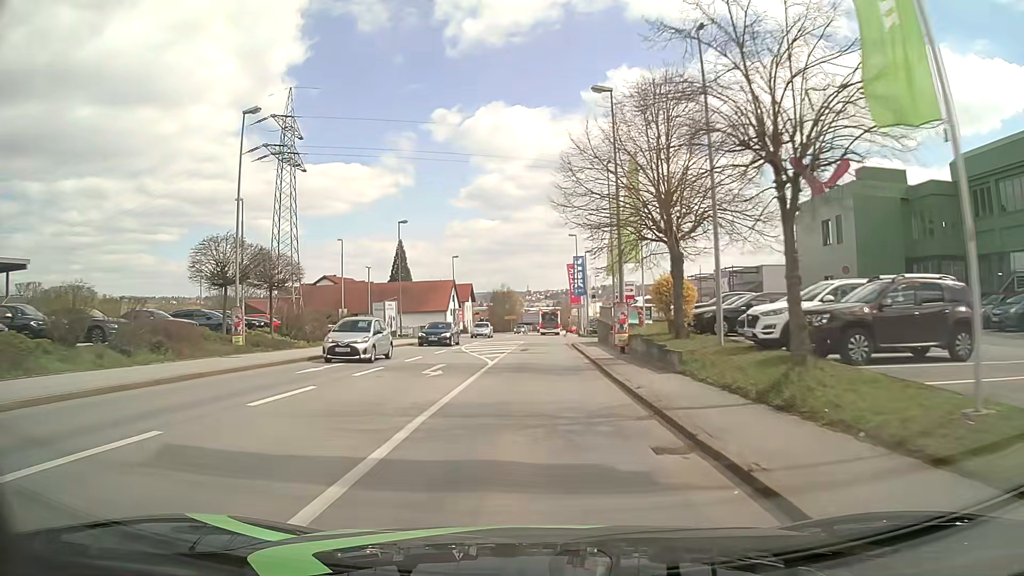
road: tertiary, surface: asphalt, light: Day
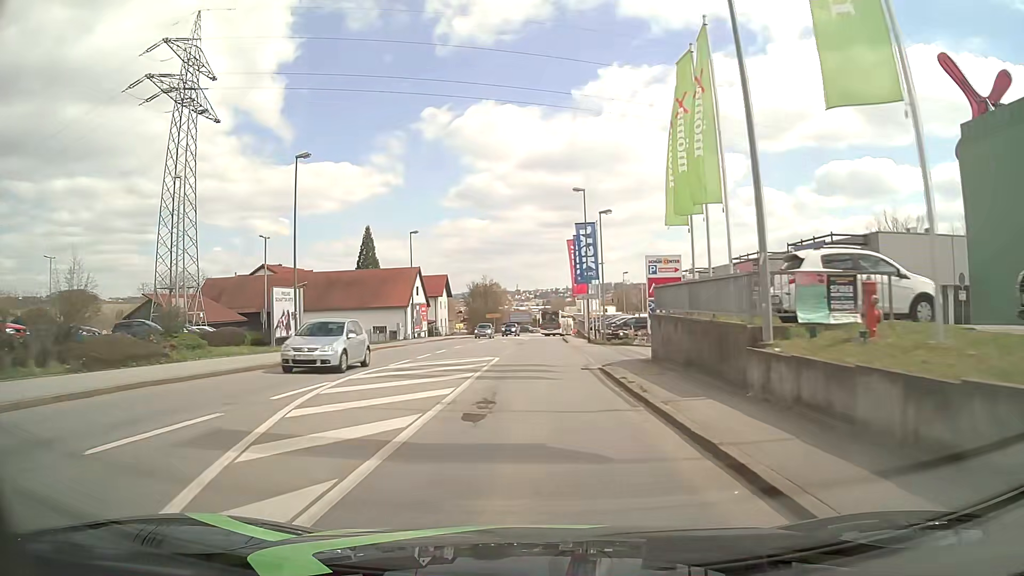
(+0.1, +23.0) m; +1°
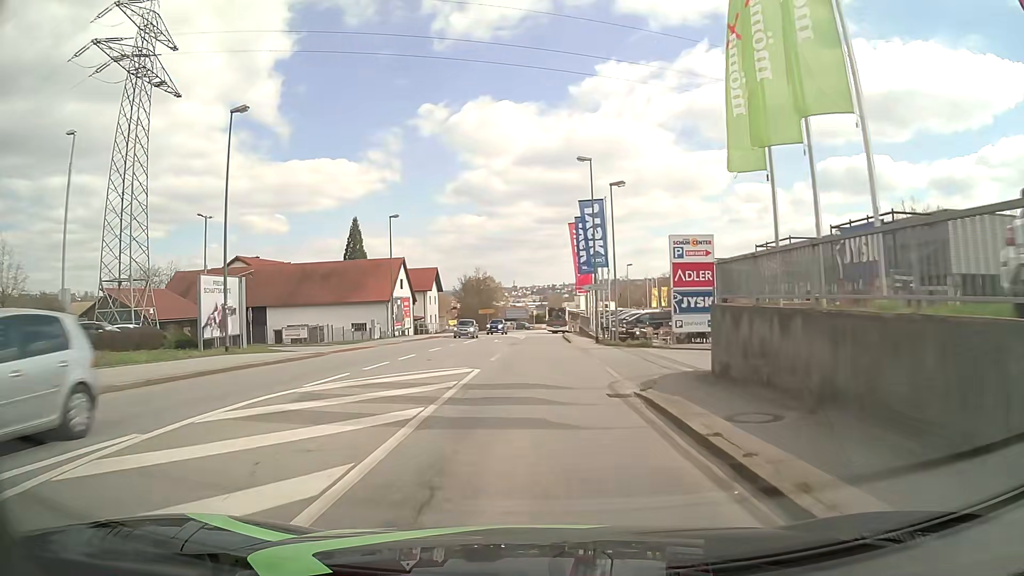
(0.0, +7.7) m; 0°
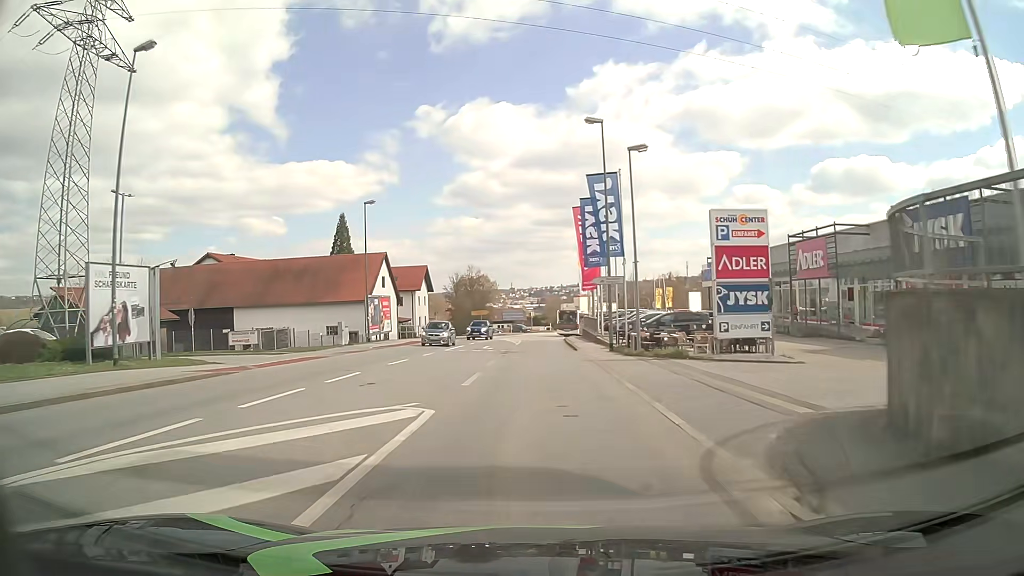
(0.0, +7.7) m; +1°
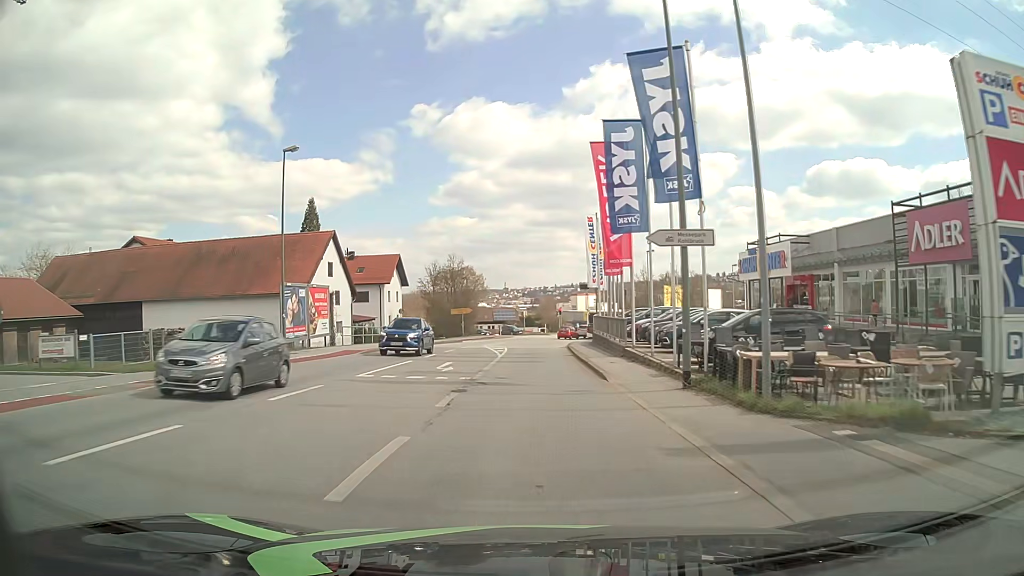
(-0.1, +15.3) m; 0°
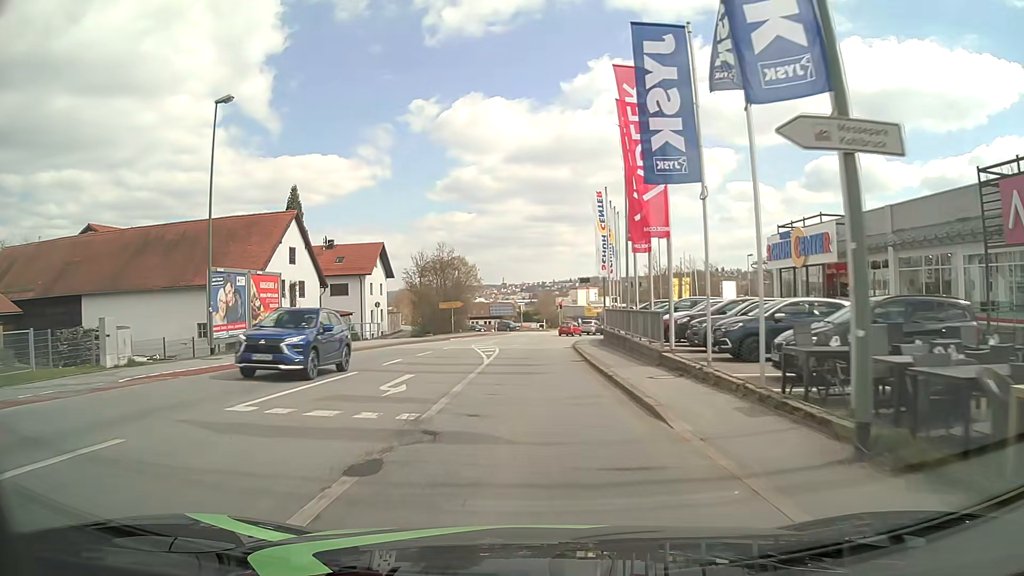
(0.0, +7.7) m; 0°
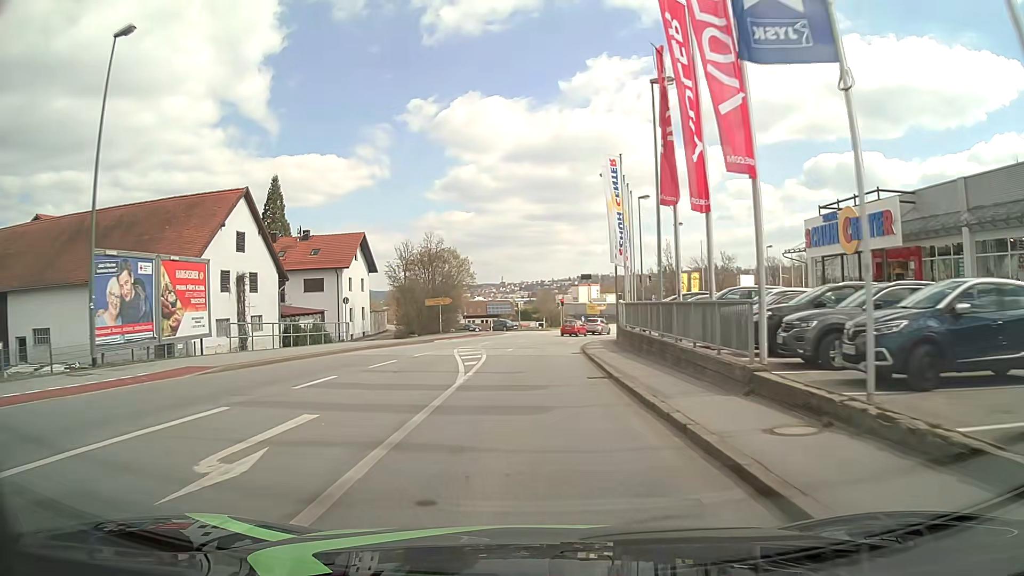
(0.0, +7.7) m; 0°
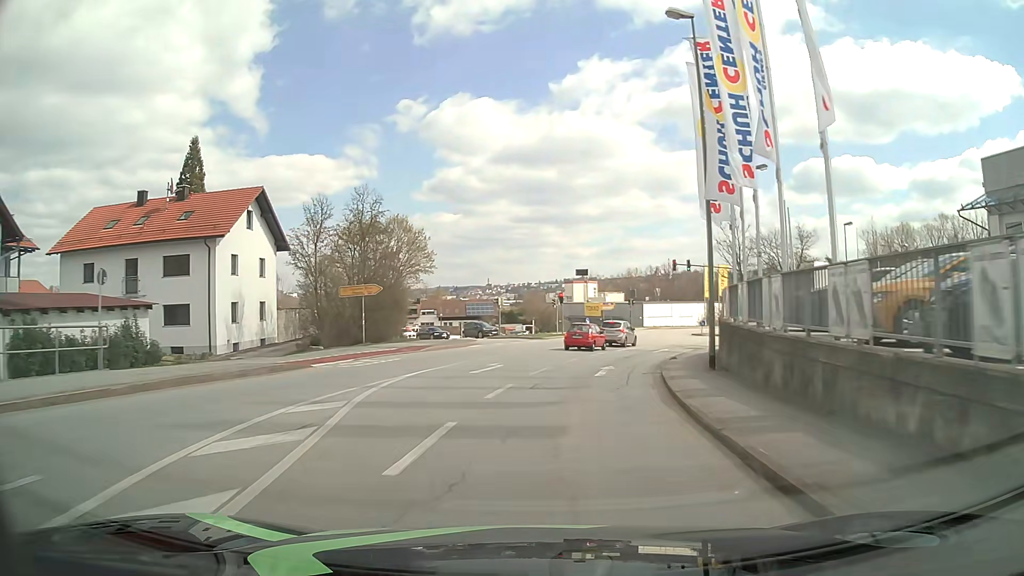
(-0.1, +23.0) m; 0°
